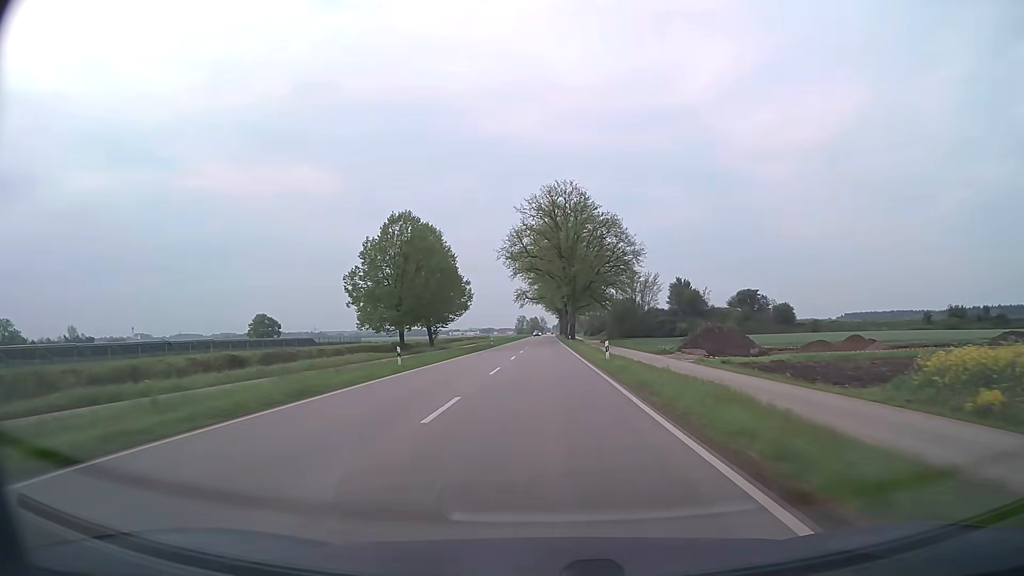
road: secondary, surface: asphalt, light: Day
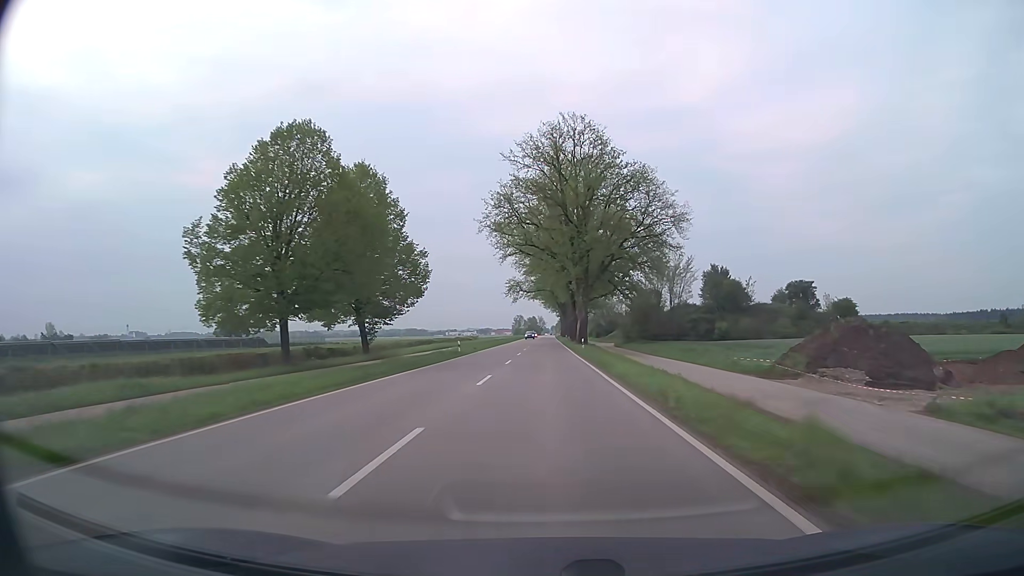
(0.0, +28.7) m; 0°
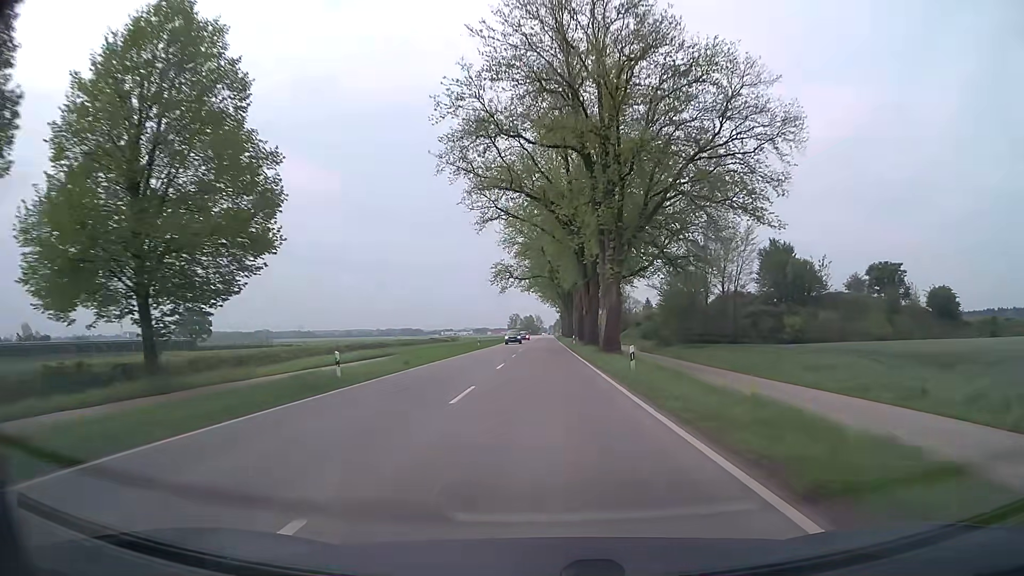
(0.0, +28.8) m; 0°
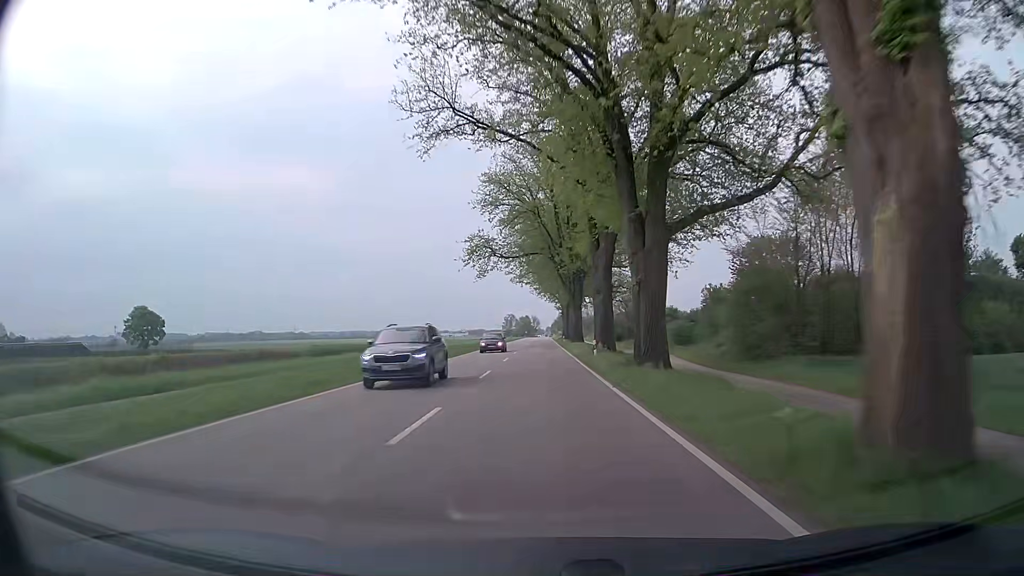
(0.0, +28.7) m; 0°
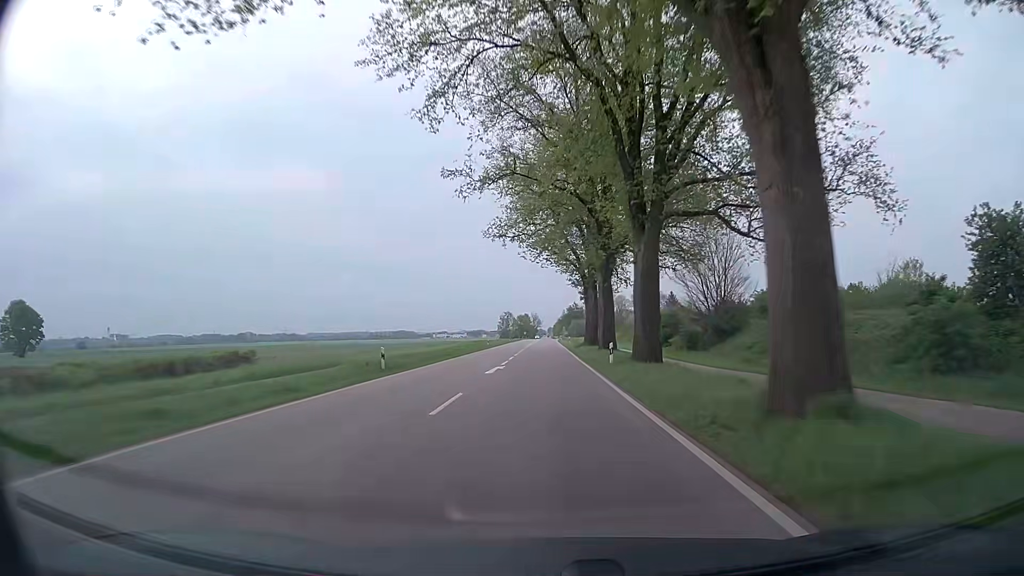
(-0.2, +57.1) m; 0°
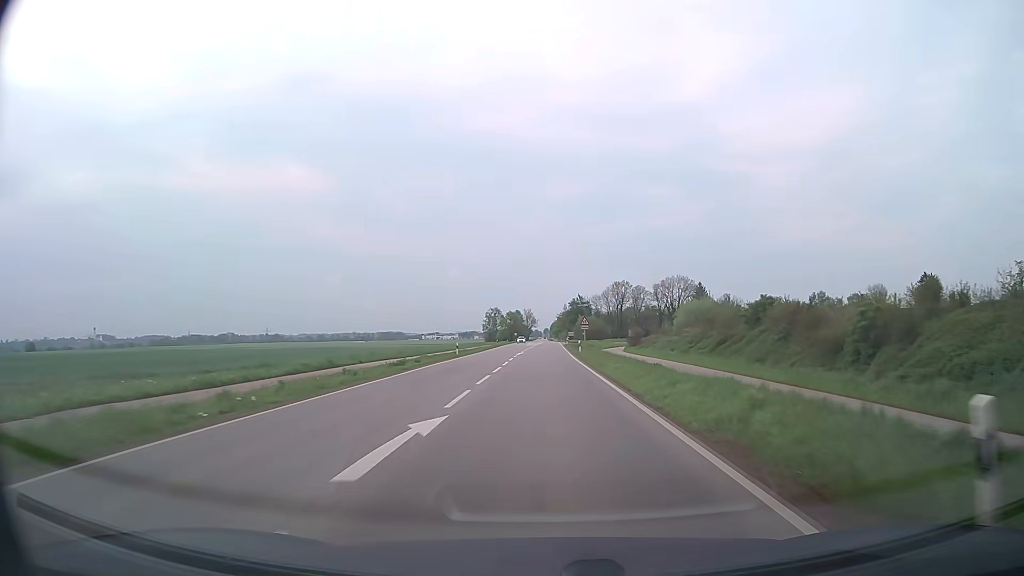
(+0.1, +70.8) m; 0°
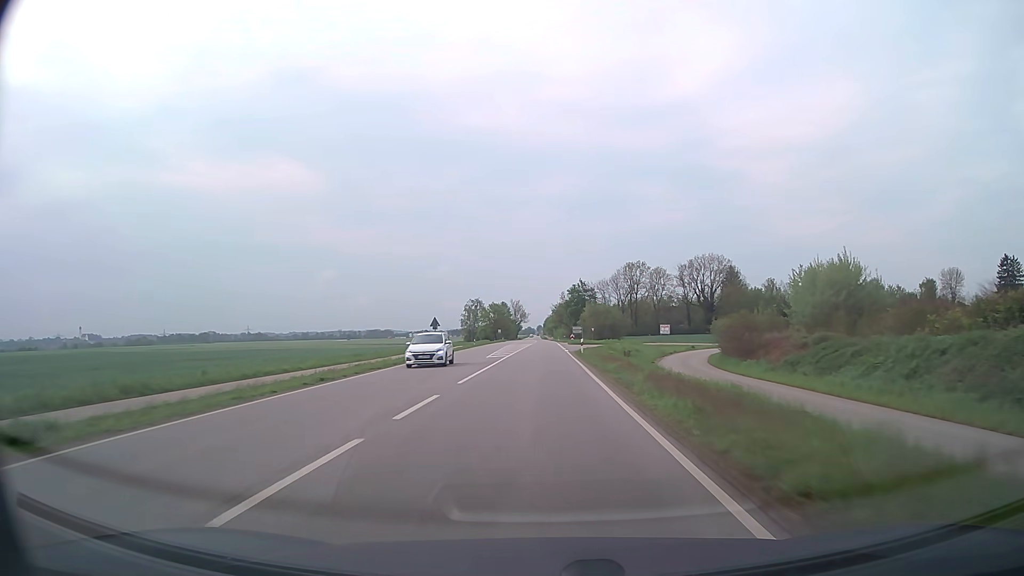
(+0.5, +56.1) m; +1°
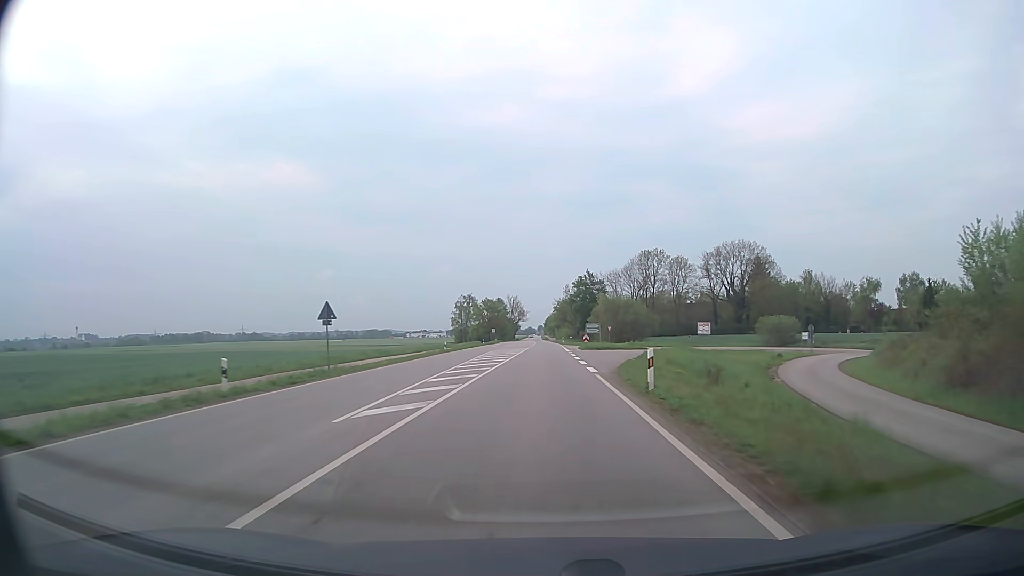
(0.0, +27.9) m; 0°
(0, +10) (0, +20) (0, +30) (0, +40) (0, +50) (0, +60) (0, +70) (0, +80) (0, +90) (0, +100) m
